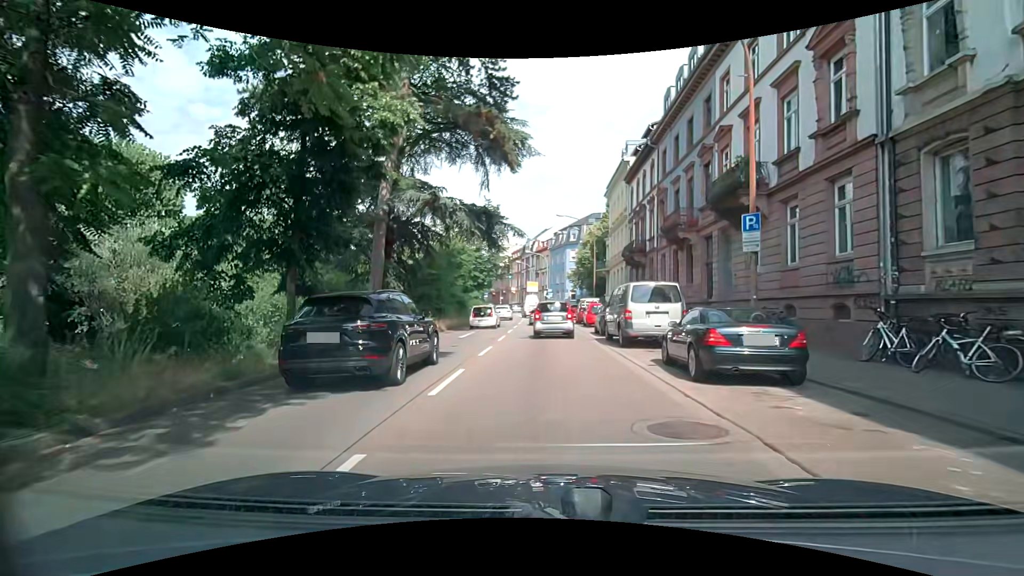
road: primary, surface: asphalt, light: Day
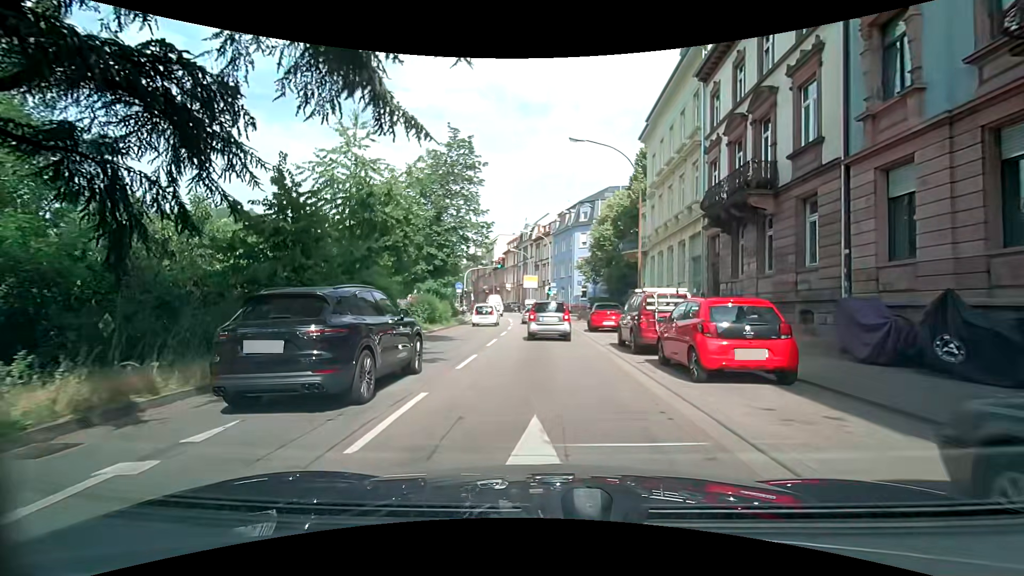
(-0.1, +21.0) m; -1°
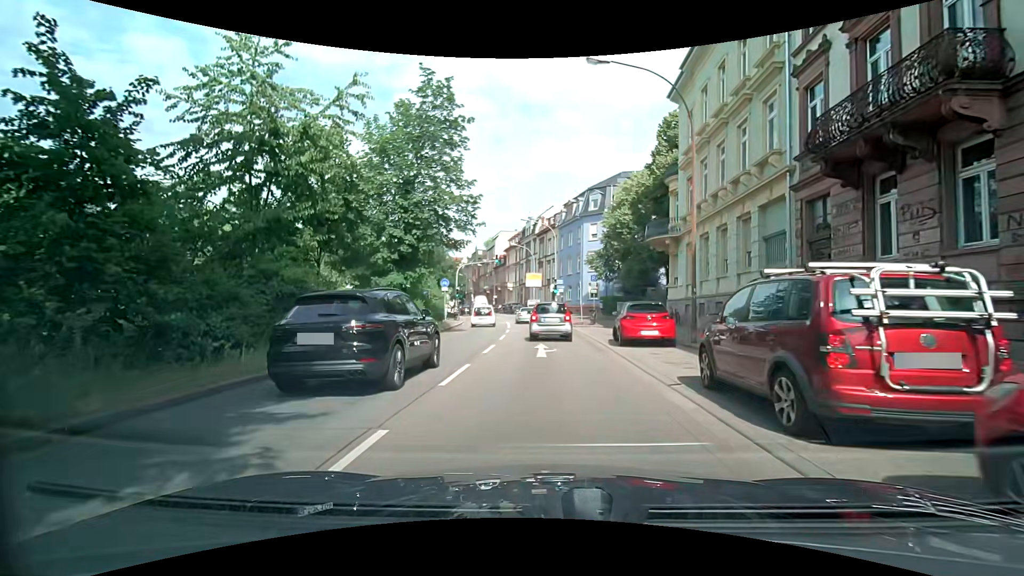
(+0.1, +8.1) m; +2°
(0, +10) (0, +20) (-1, +30) (-2, +40) (-3, +50) (-5, +60) (-7, +69) (-10, +79) (-13, +89) (-16, +98) m
